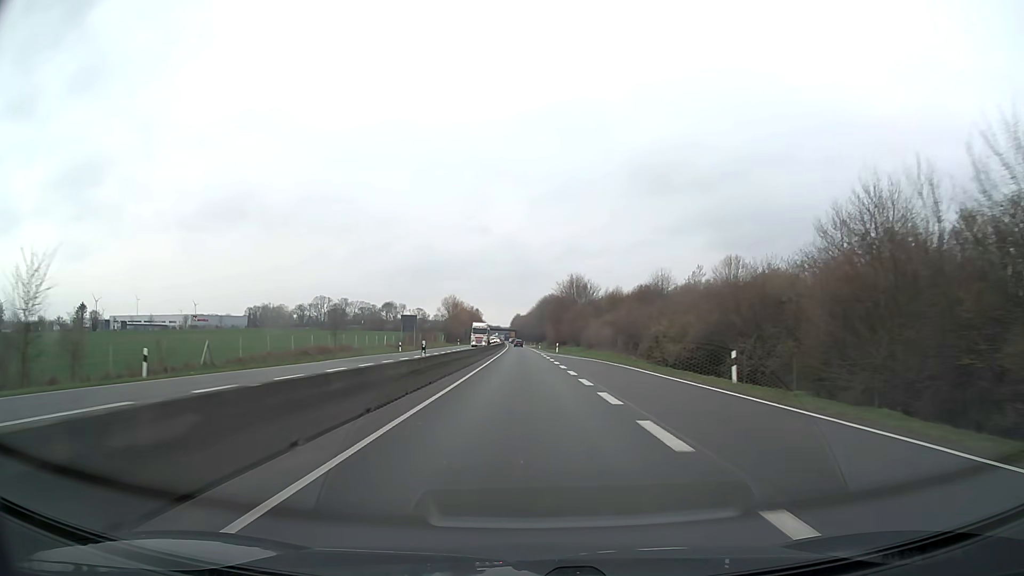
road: trunk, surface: asphalt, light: Day
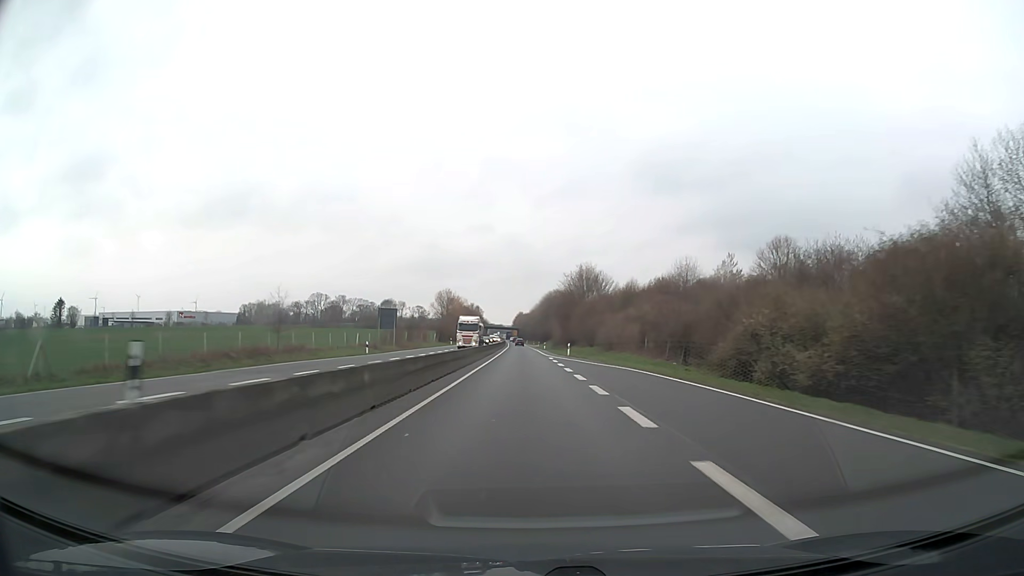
(0.0, +15.8) m; 0°
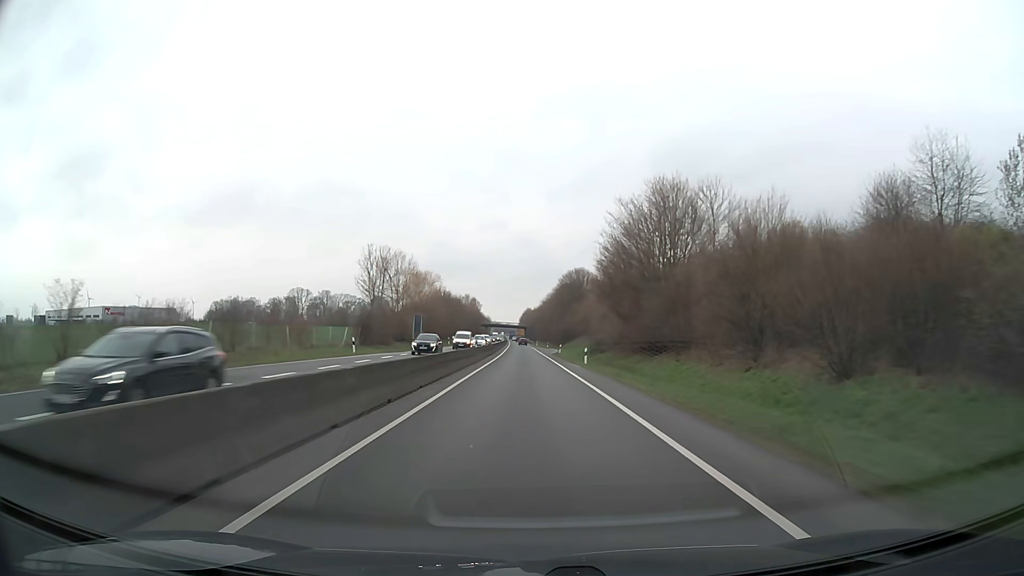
(-0.4, +63.1) m; -1°
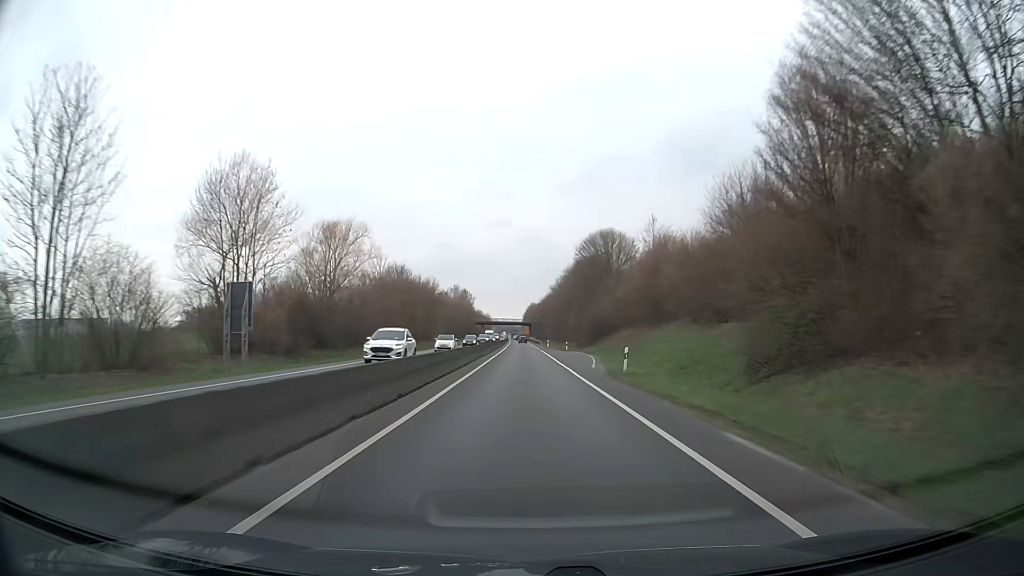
(-0.2, +47.4) m; 0°
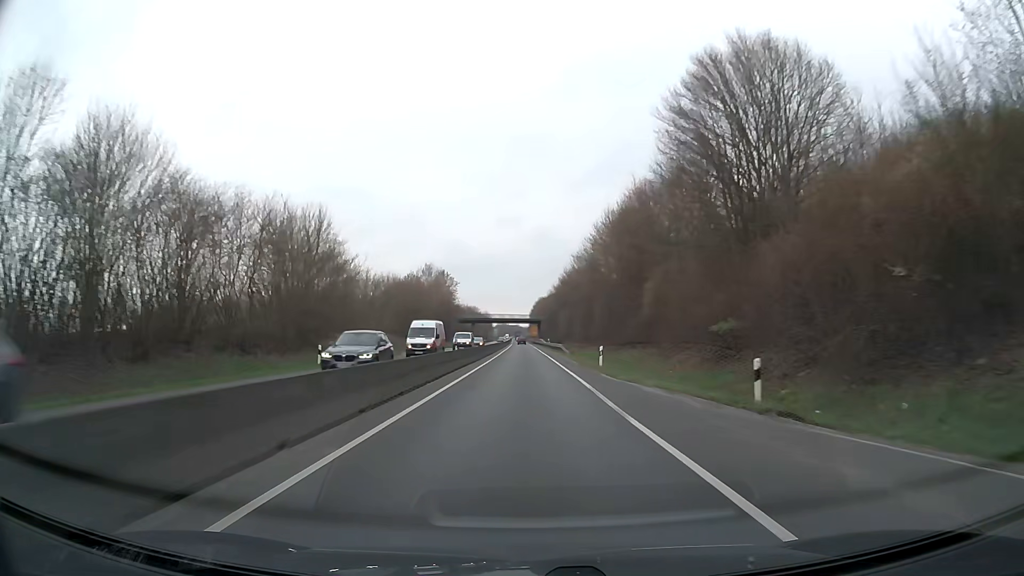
(-0.4, +63.2) m; -1°
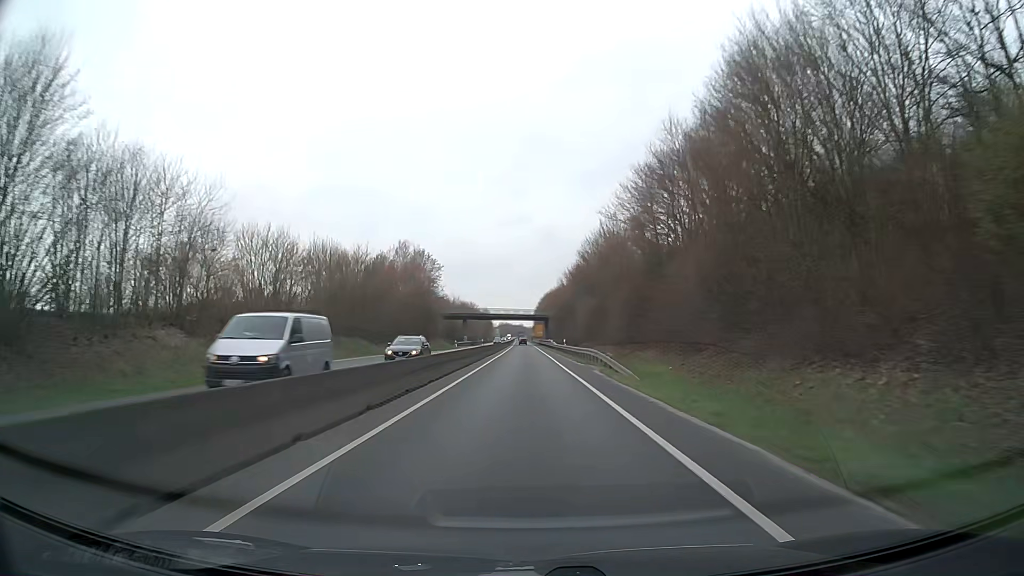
(-0.1, +31.6) m; -1°
